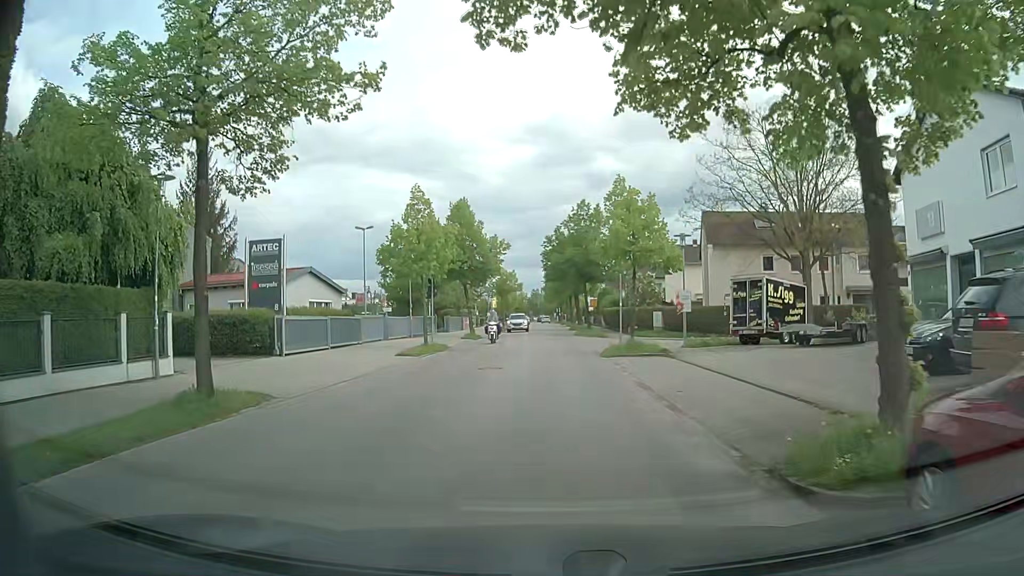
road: residential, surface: asphalt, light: Day
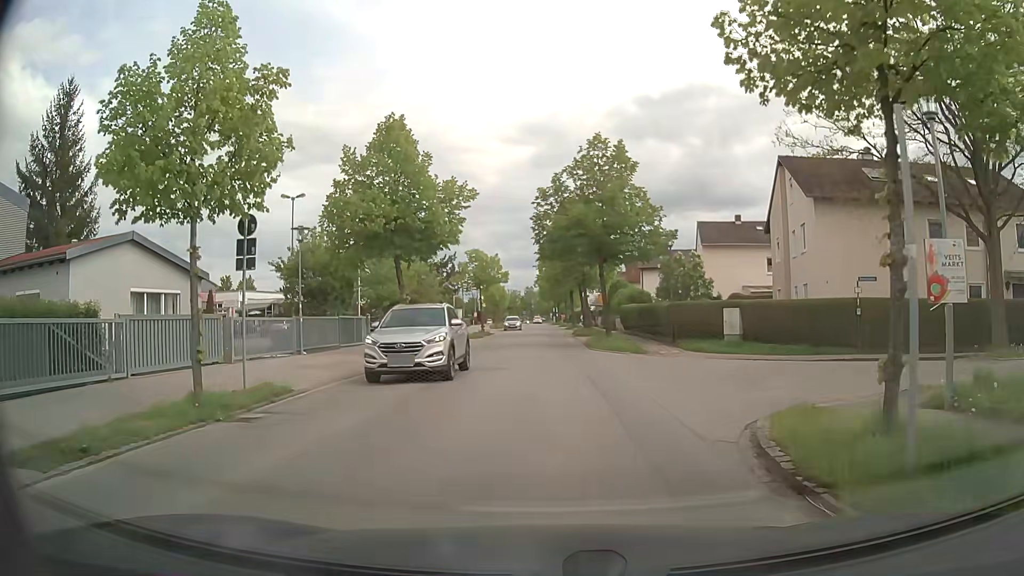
(-0.2, +18.9) m; 0°
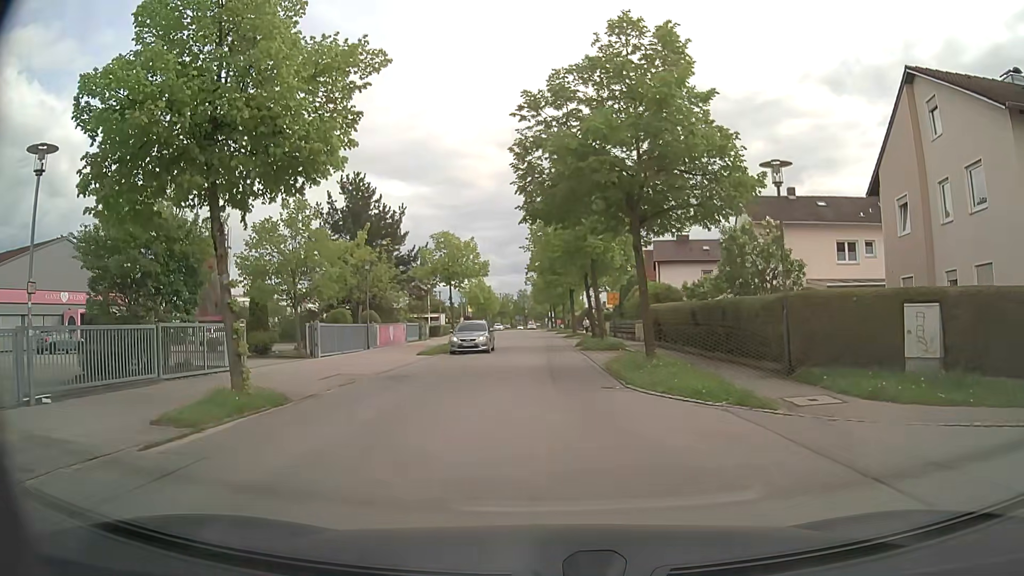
(0.0, +14.3) m; 0°
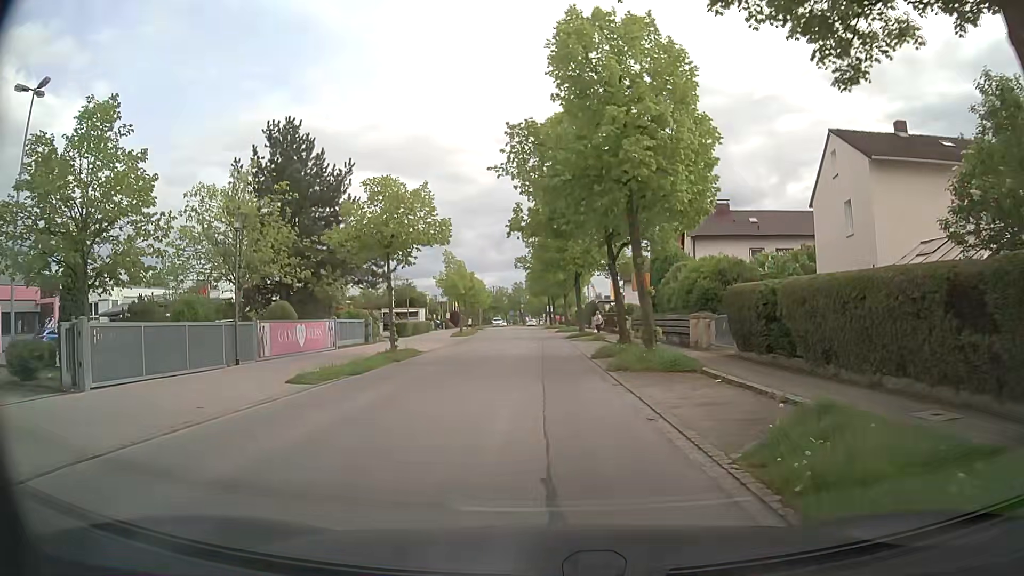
(-0.1, +15.4) m; 0°
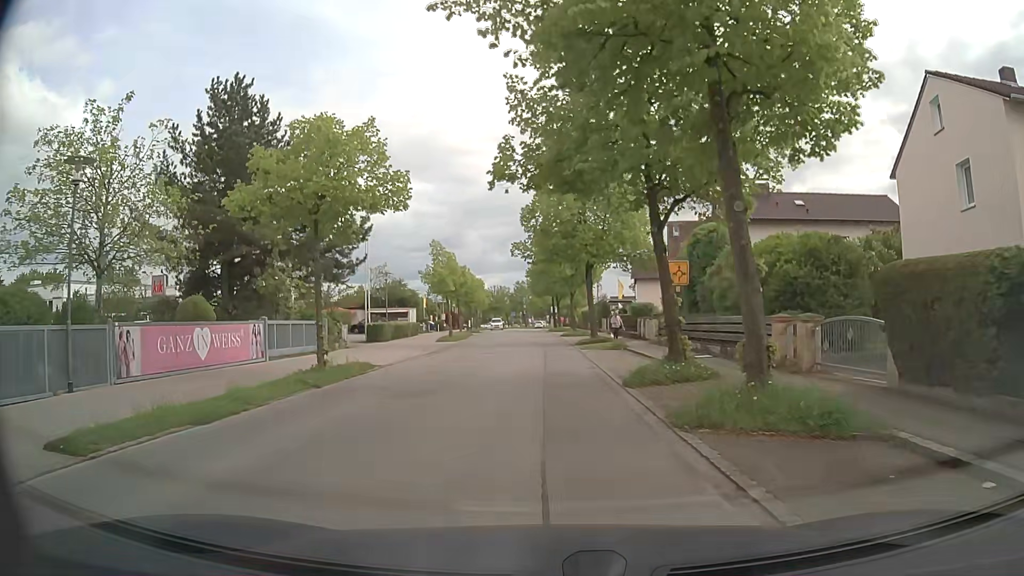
(0.0, +8.4) m; 0°
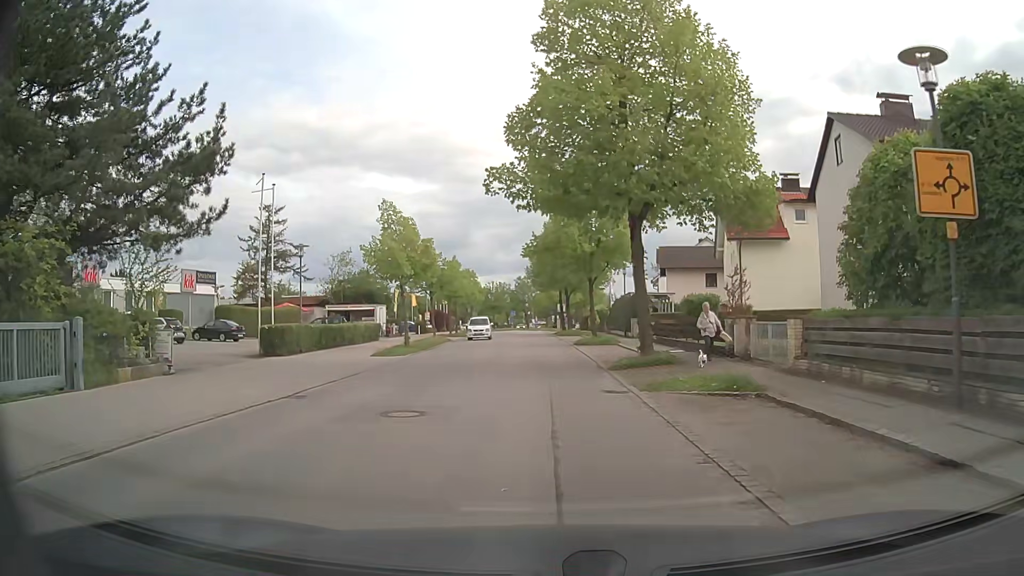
(-0.3, +17.3) m; -1°
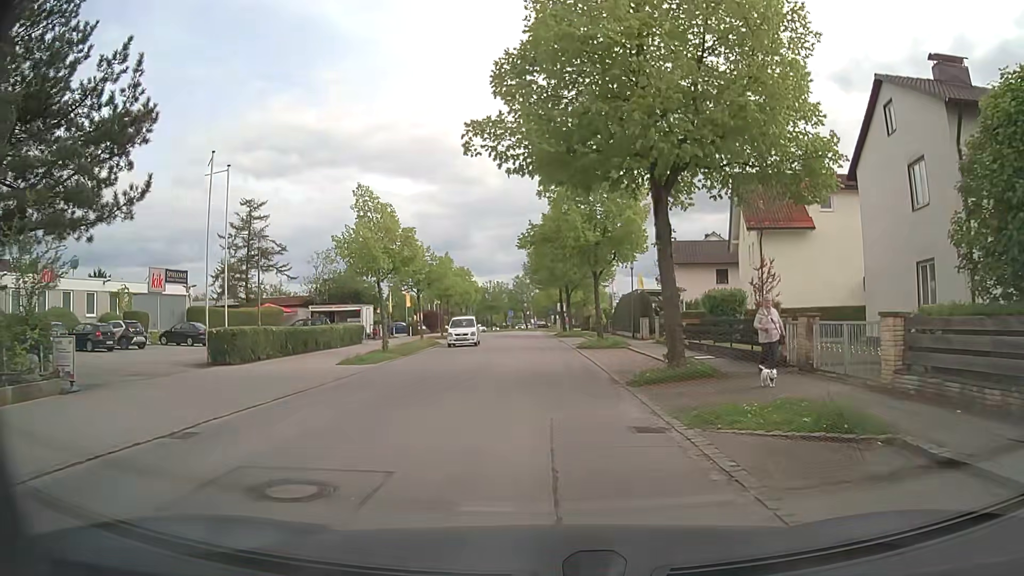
(0.0, +4.4) m; 0°
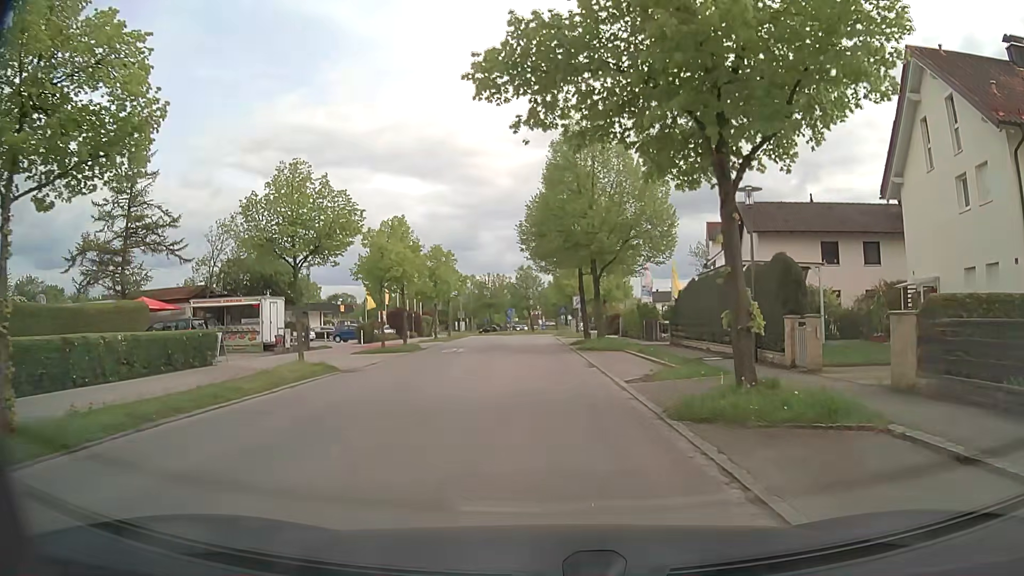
(-0.1, +22.0) m; 0°
(0, +10) (0, +20) (0, +30) (-1, +40) (-1, +50) (-1, +60) (-1, +70) (-1, +80) (0, +90) (+6, +98) m
